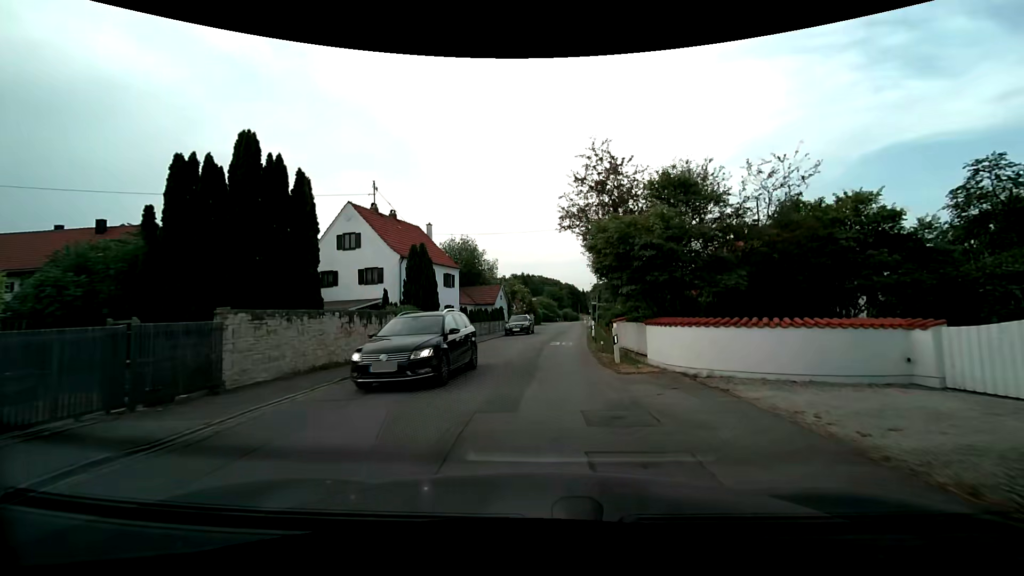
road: residential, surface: asphalt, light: Day
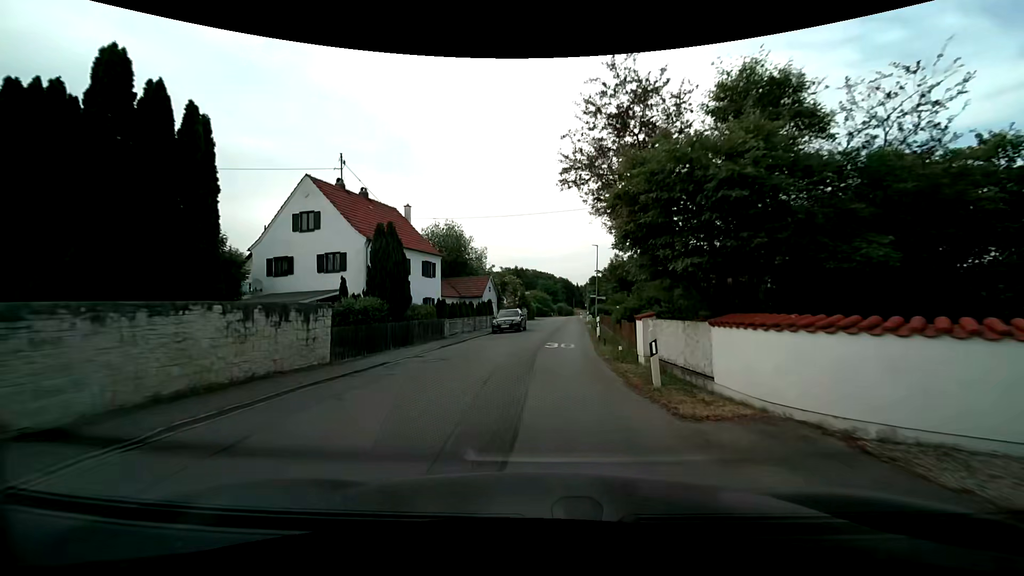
(+0.1, +5.4) m; 0°
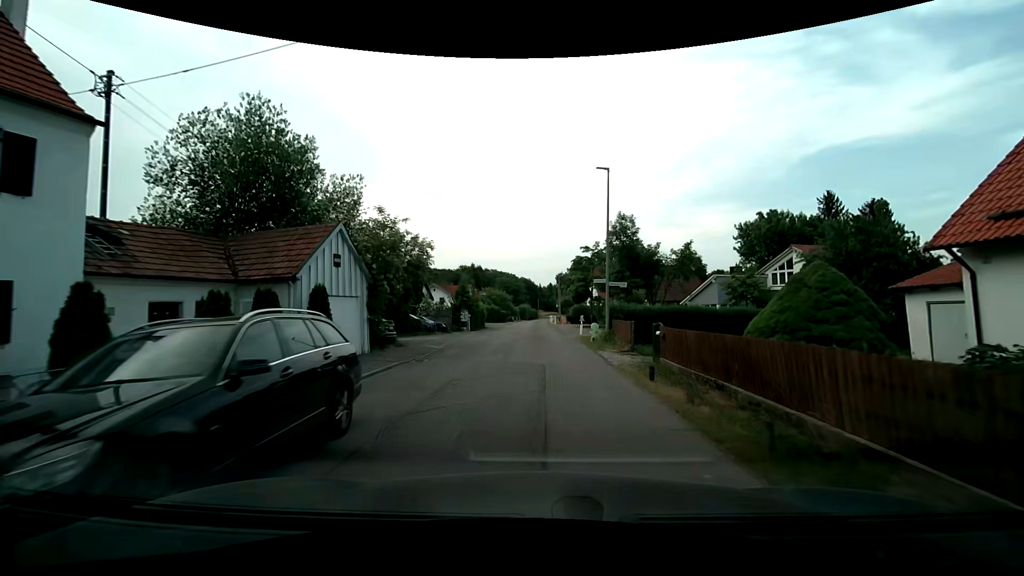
(+1.3, +27.5) m; +5°
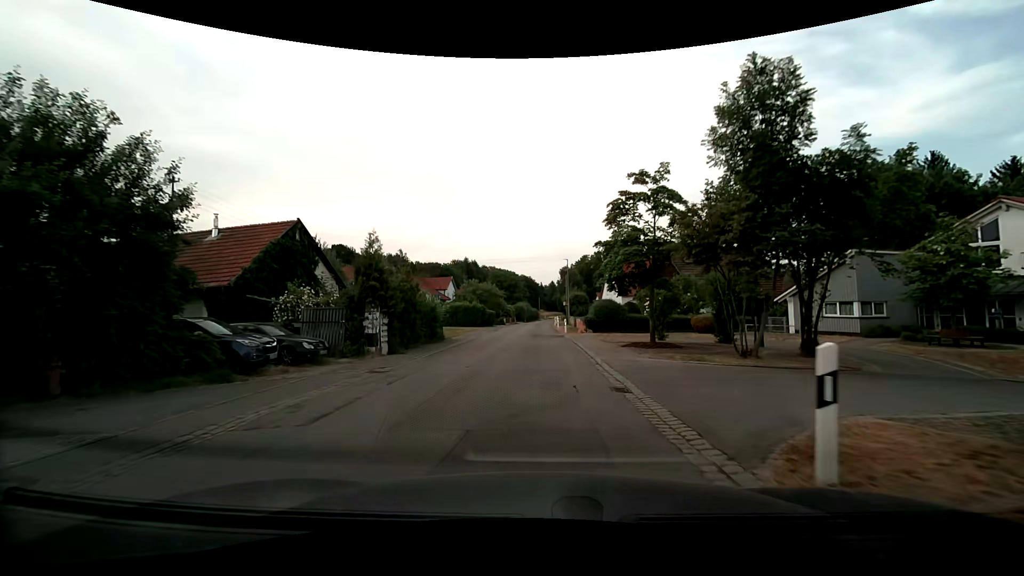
(+0.2, +22.6) m; 0°
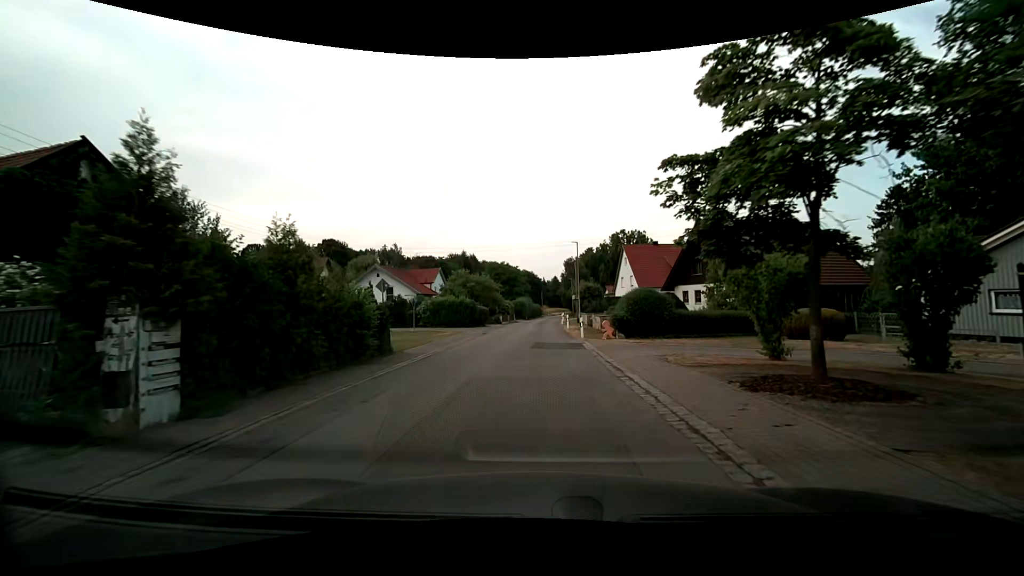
(0.0, +11.3) m; 0°
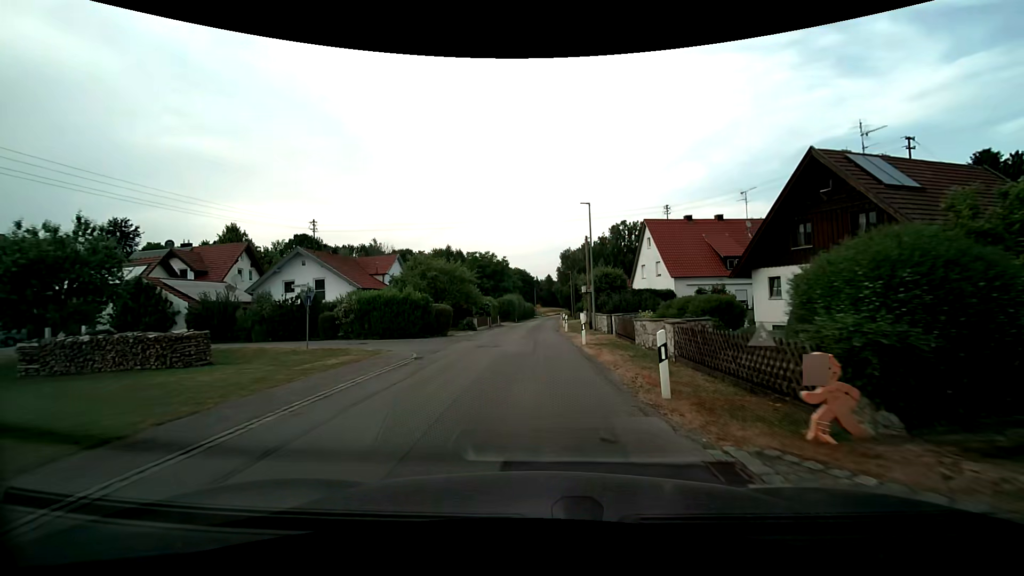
(+0.1, +17.0) m; +1°
(0, +10) (0, +20) (0, +30) (0, +40) (0, +50) (0, +60) (+1, +70) (+1, +80) (+2, +90) (+3, +100) m
